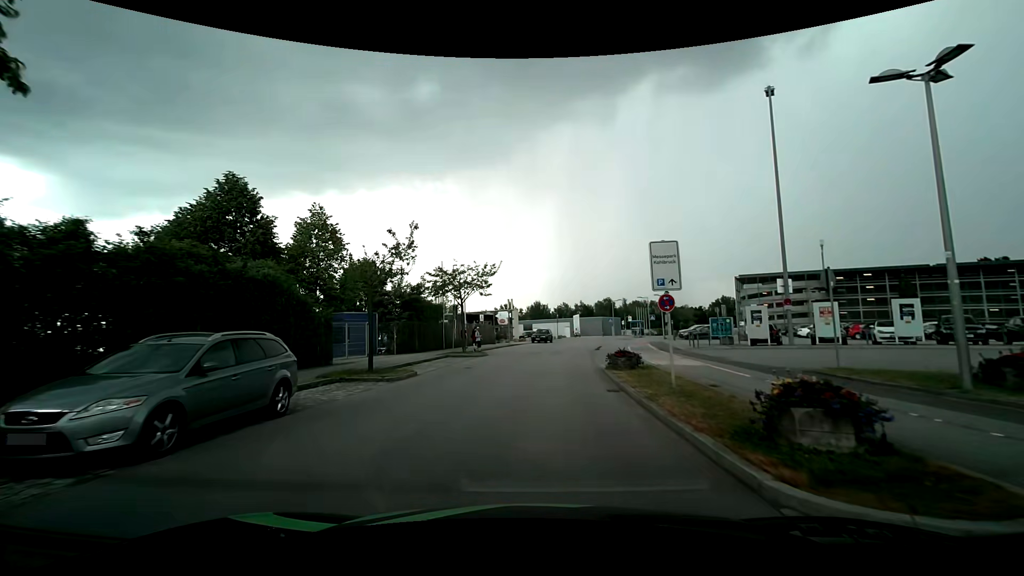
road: residential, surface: asphalt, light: Day
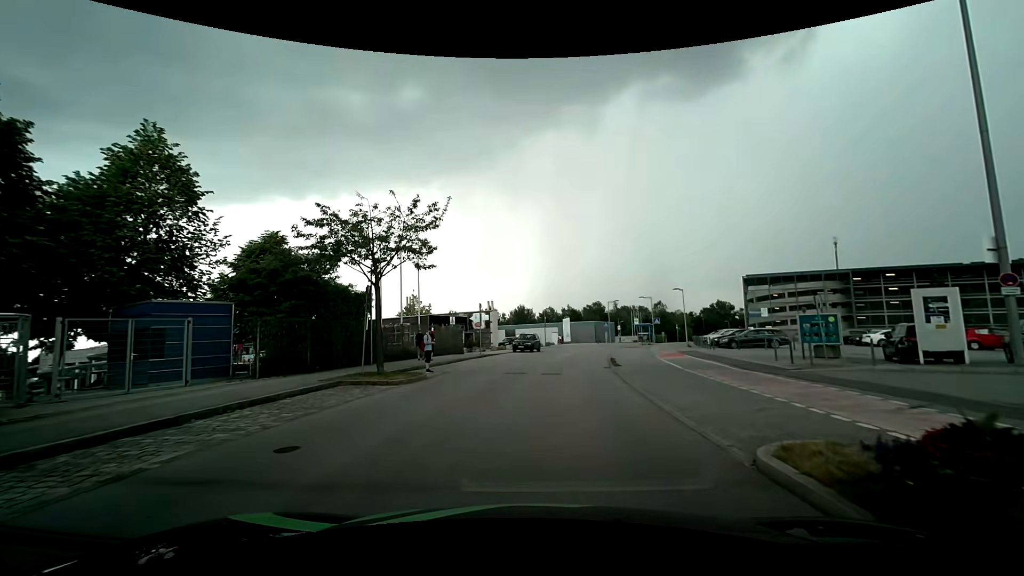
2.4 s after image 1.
(+0.2, +14.4) m; +1°
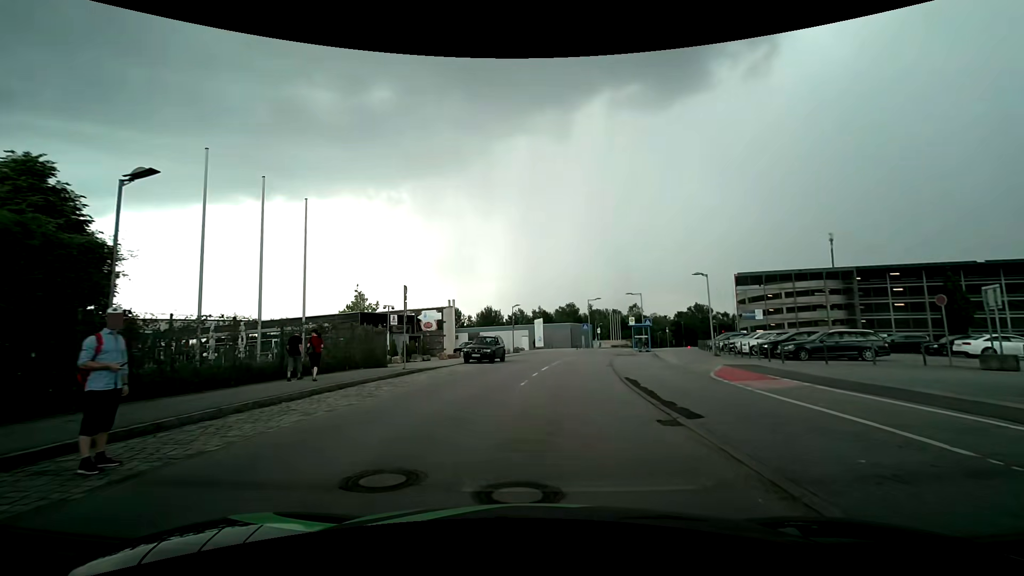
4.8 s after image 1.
(+0.5, +13.9) m; +4°
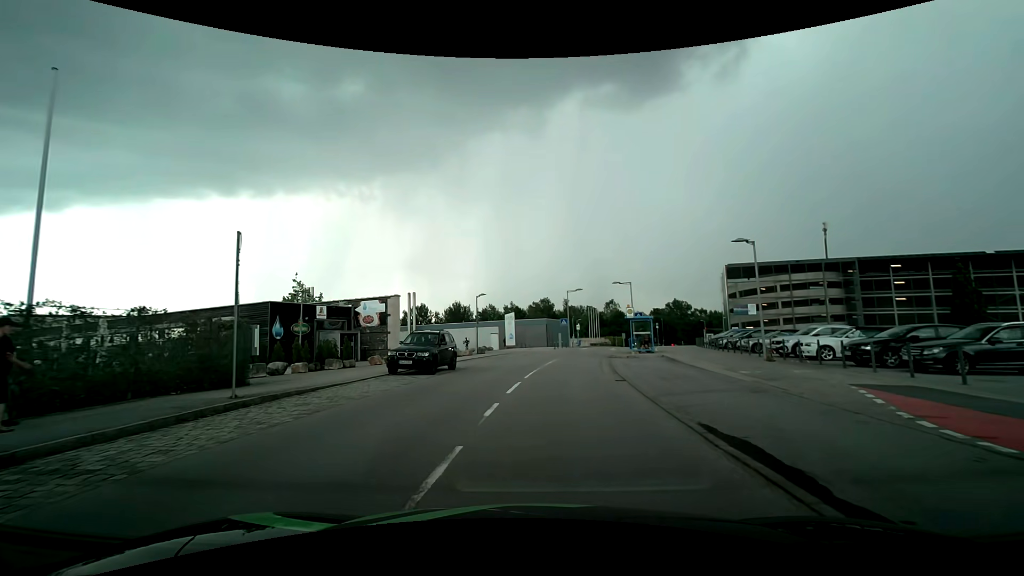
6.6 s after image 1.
(+0.3, +10.6) m; +3°
(0, +10) (+1, +20) (+2, +30) (+4, +40) (+6, +49) (+9, +59) (+12, +69) (+16, +78) (+20, +87) (+23, +96) m
